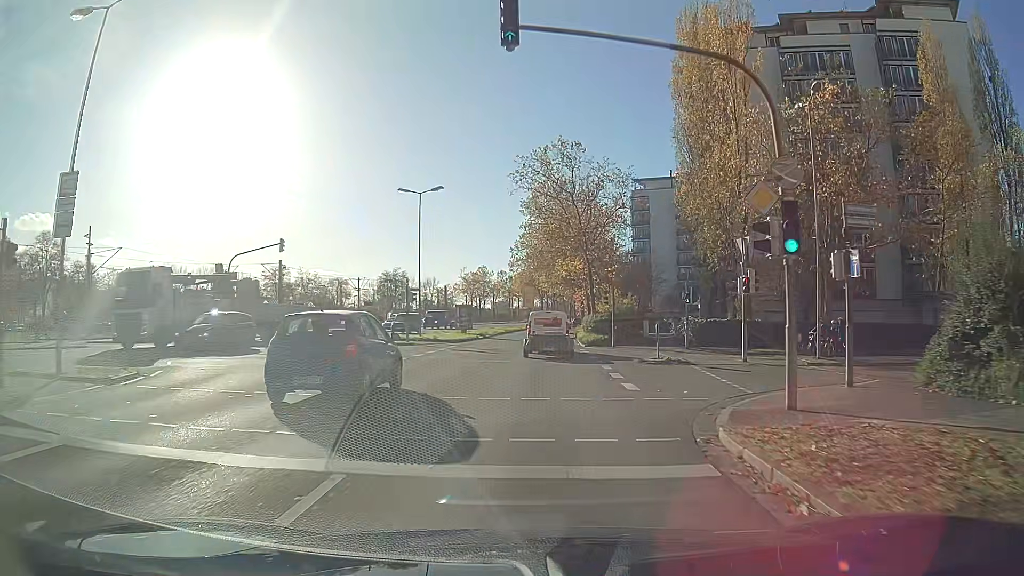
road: secondary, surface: asphalt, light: Day
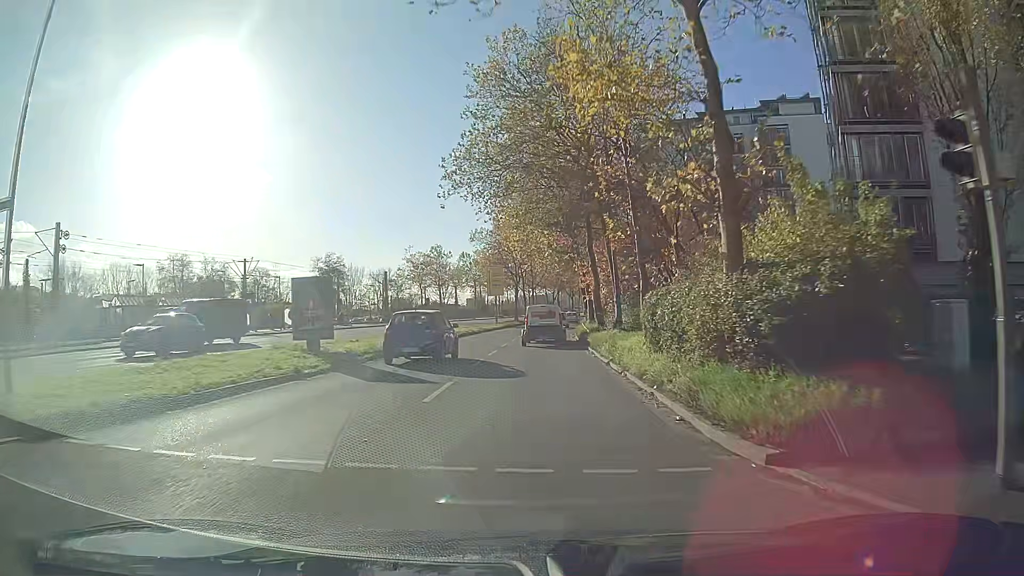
(+0.6, +33.8) m; +1°
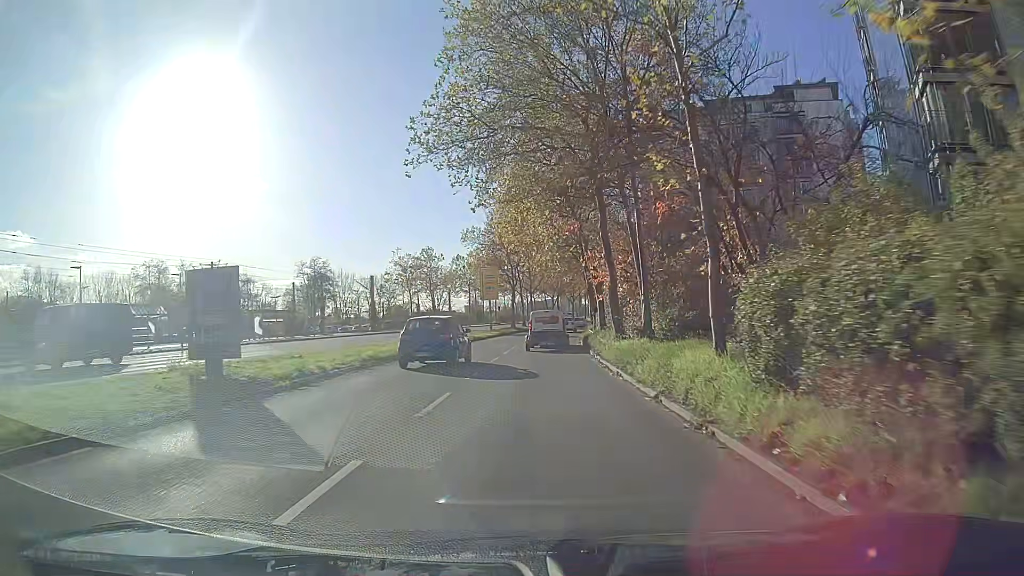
(0.0, +7.1) m; +1°
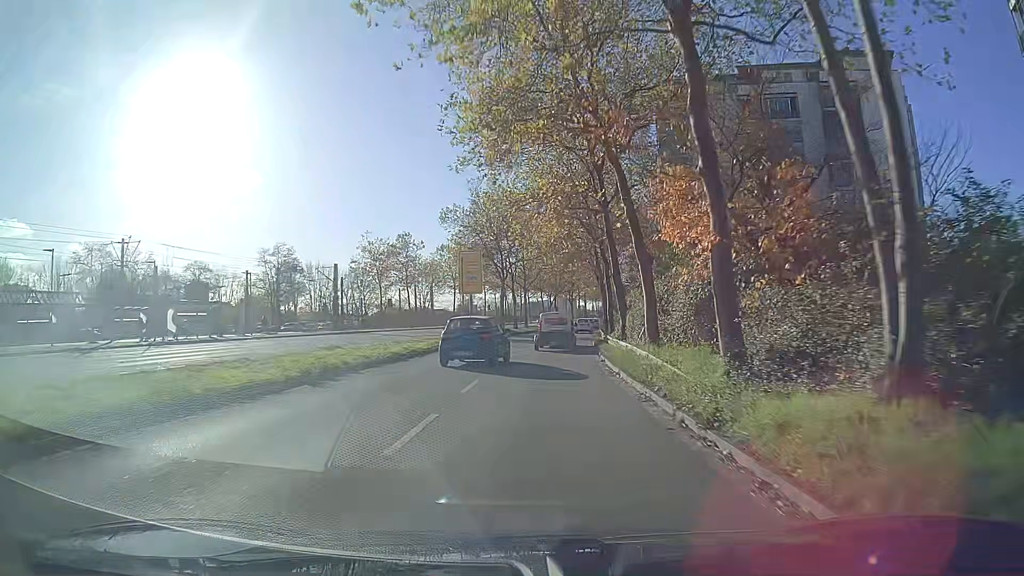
(+0.2, +14.5) m; +1°
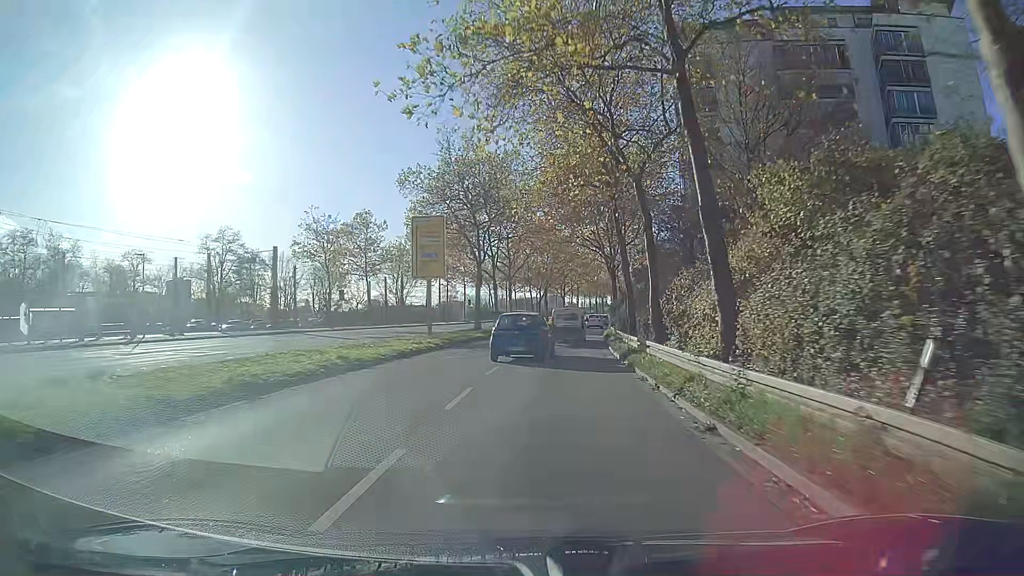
(+0.1, +14.8) m; +1°
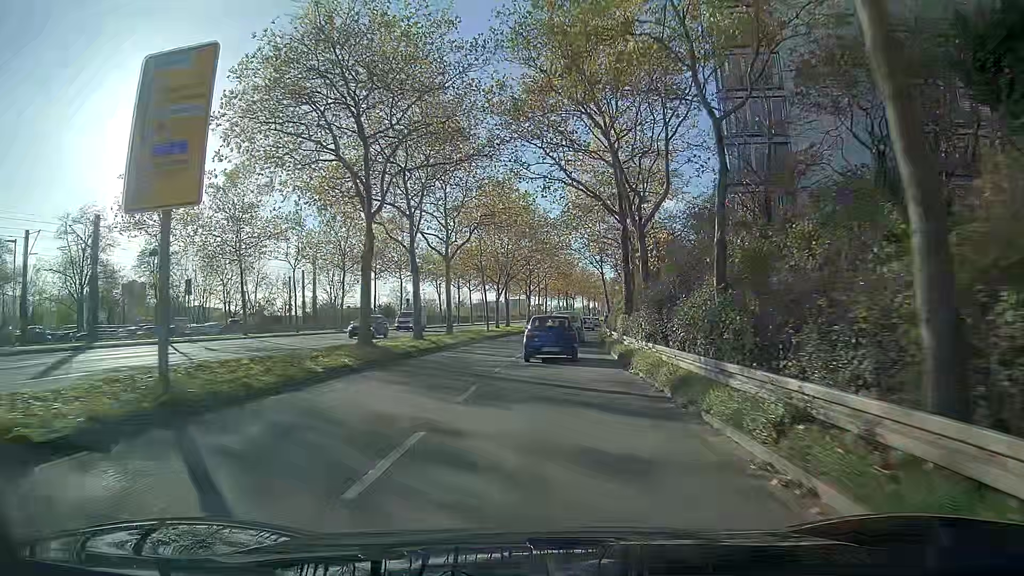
(+0.6, +22.5) m; +3°
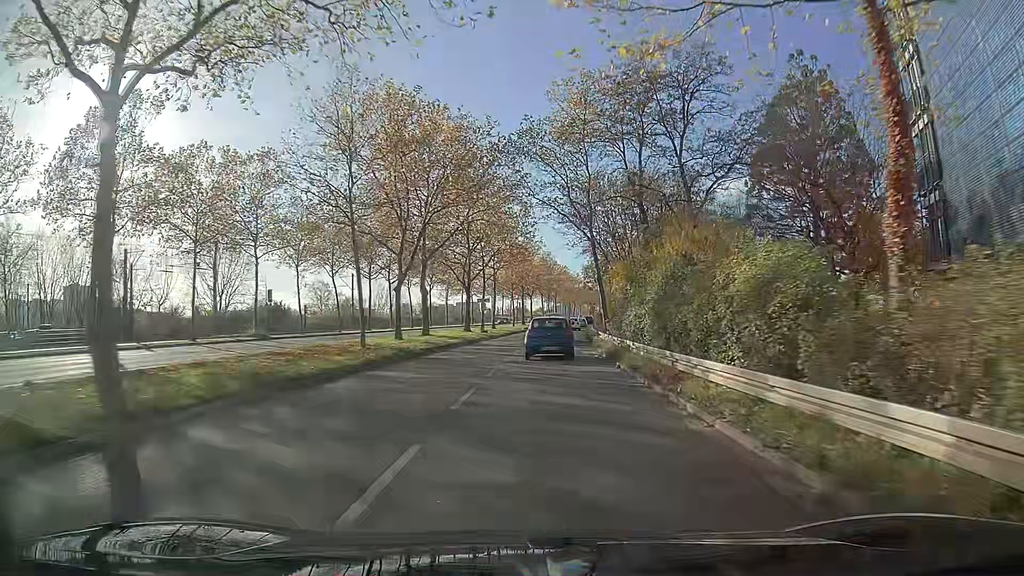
(+1.1, +30.2) m; +5°
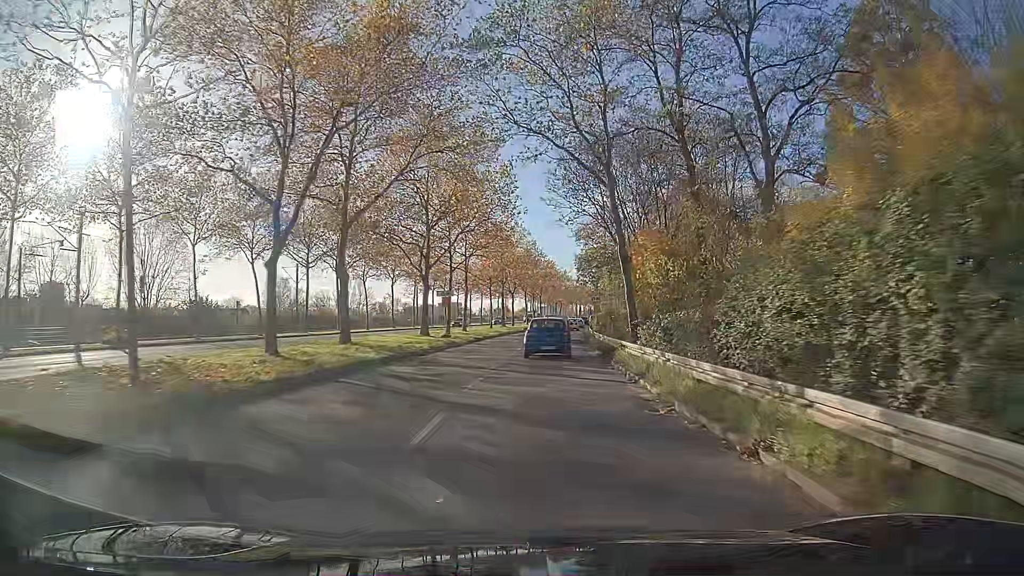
(0.0, +15.3) m; 0°
(0, +10) (0, +20) (+1, +30) (+1, +40) (+2, +50) (+3, +60) (+4, +70) (+4, +80) (+5, +90) (+7, +100) m
